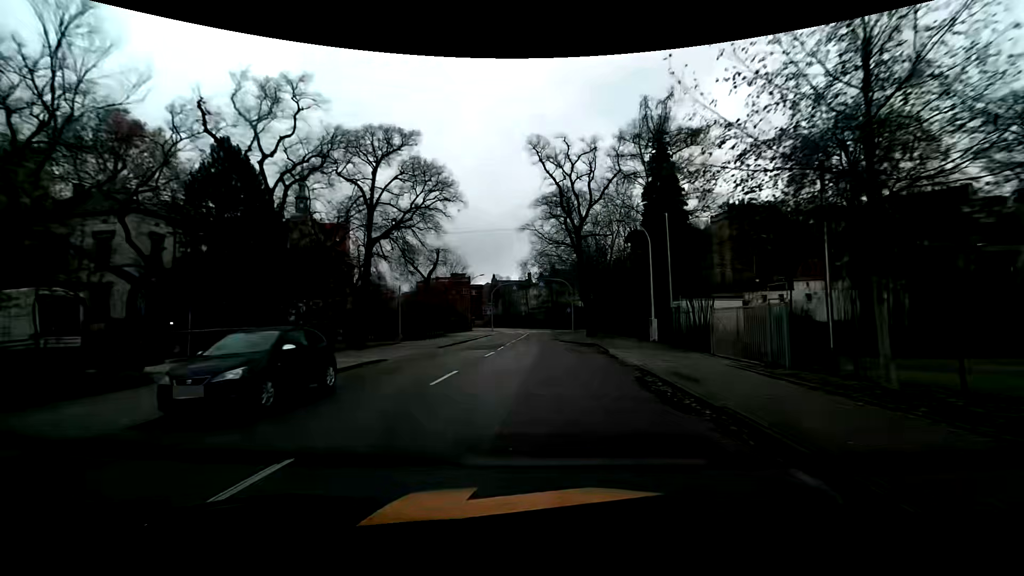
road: tertiary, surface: asphalt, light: Day
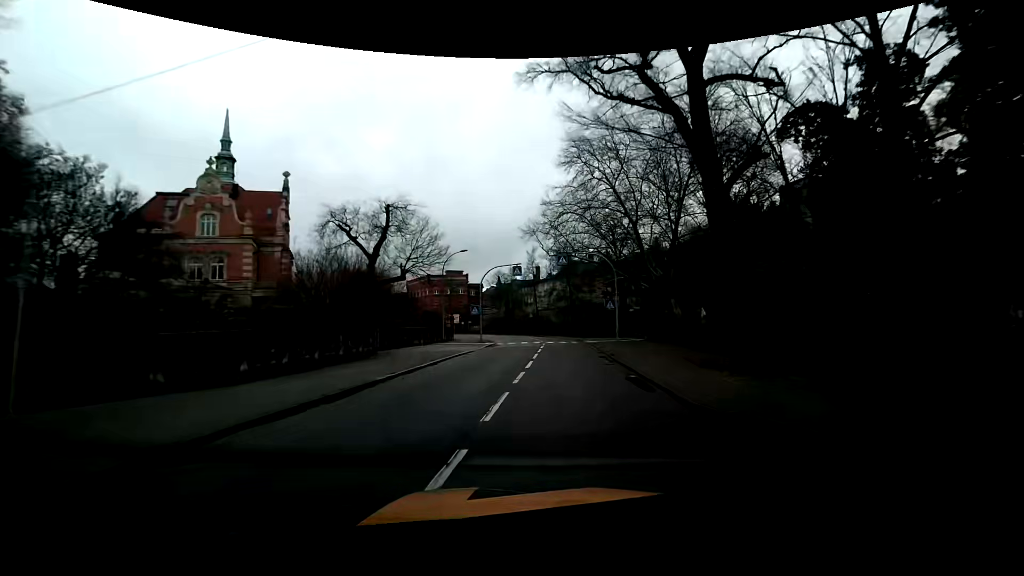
(-1.0, +26.5) m; -2°
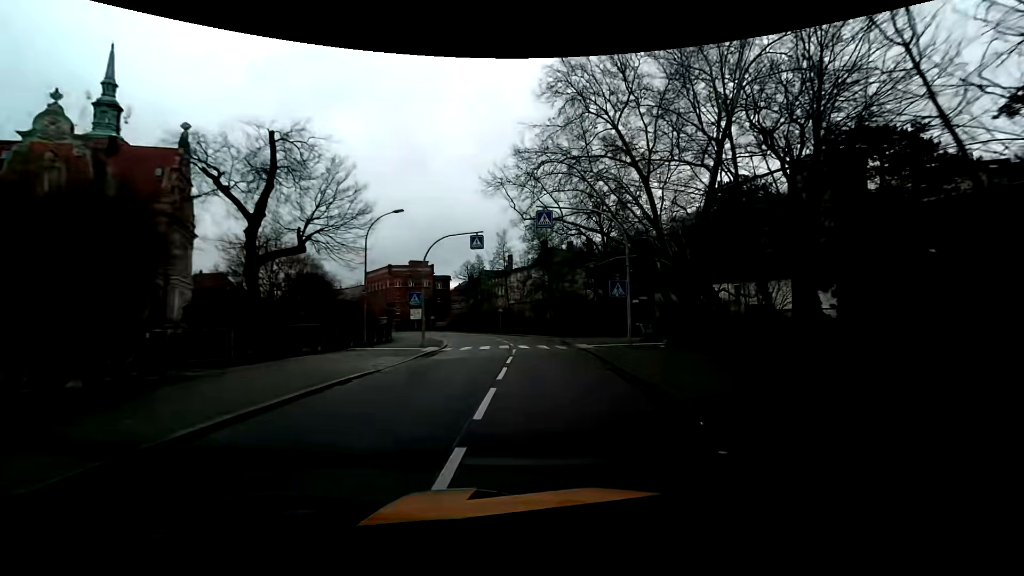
(+0.3, +13.5) m; +2°
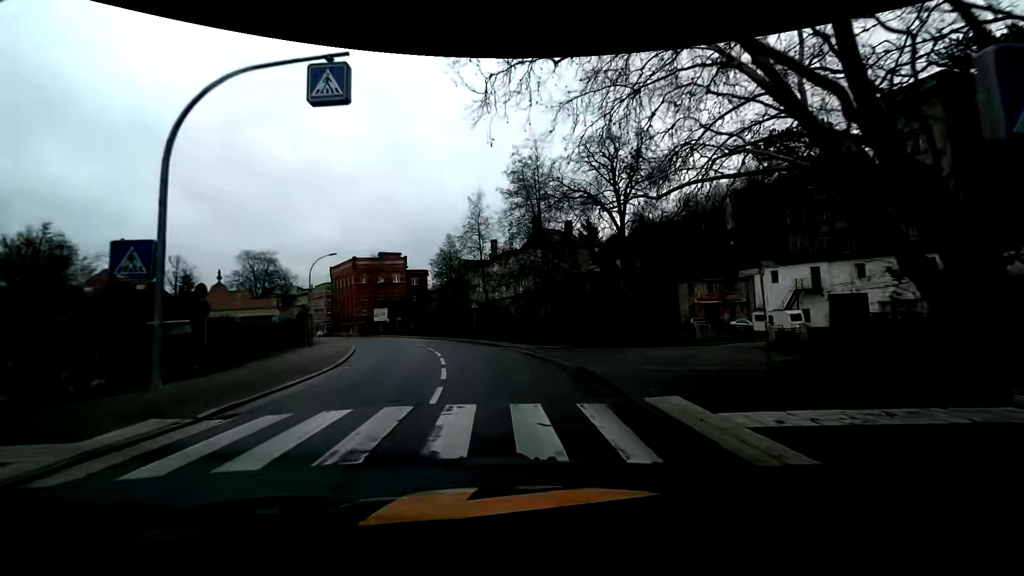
(+0.6, +19.9) m; +1°
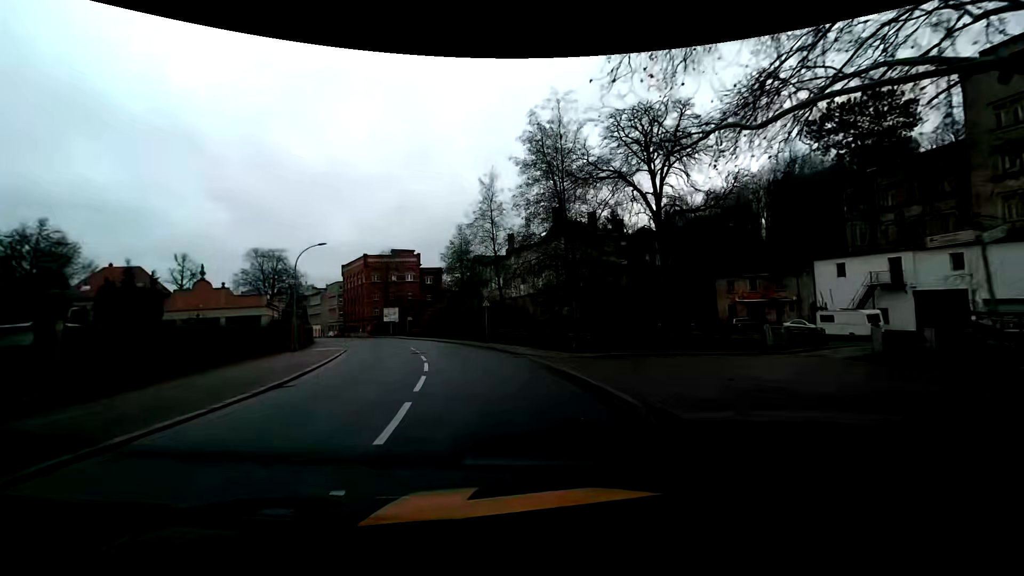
(-0.1, +6.3) m; -2°
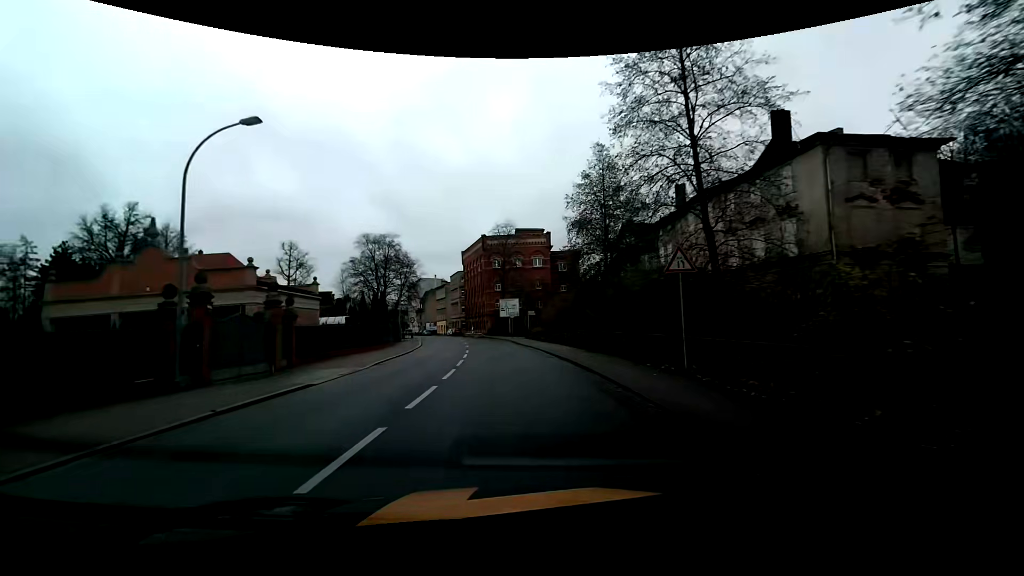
(-3.1, +24.7) m; -16°
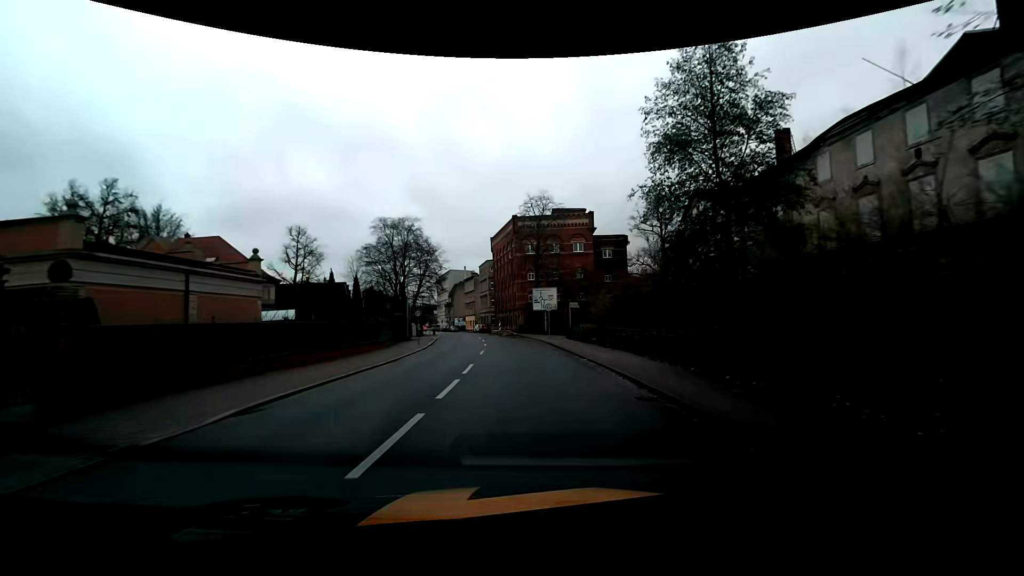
(-0.5, +12.7) m; -4°
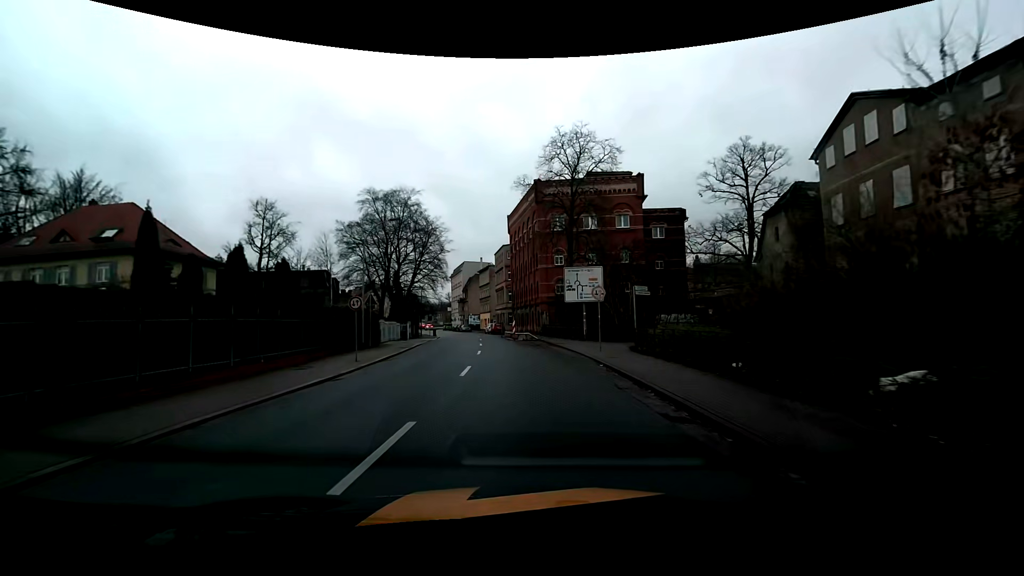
(-0.6, +18.5) m; -3°
(0, +10) (-1, +20) (-3, +30) (-4, +40) (-6, +50) (-7, +59) (-9, +69) (-11, +79) (-13, +89) (-16, +99) m
